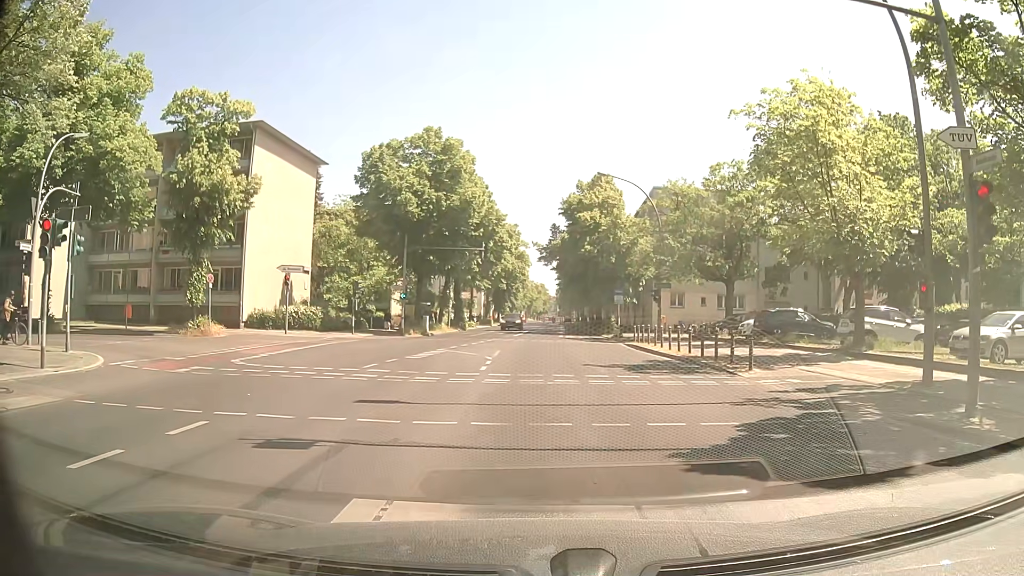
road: secondary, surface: asphalt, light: Day
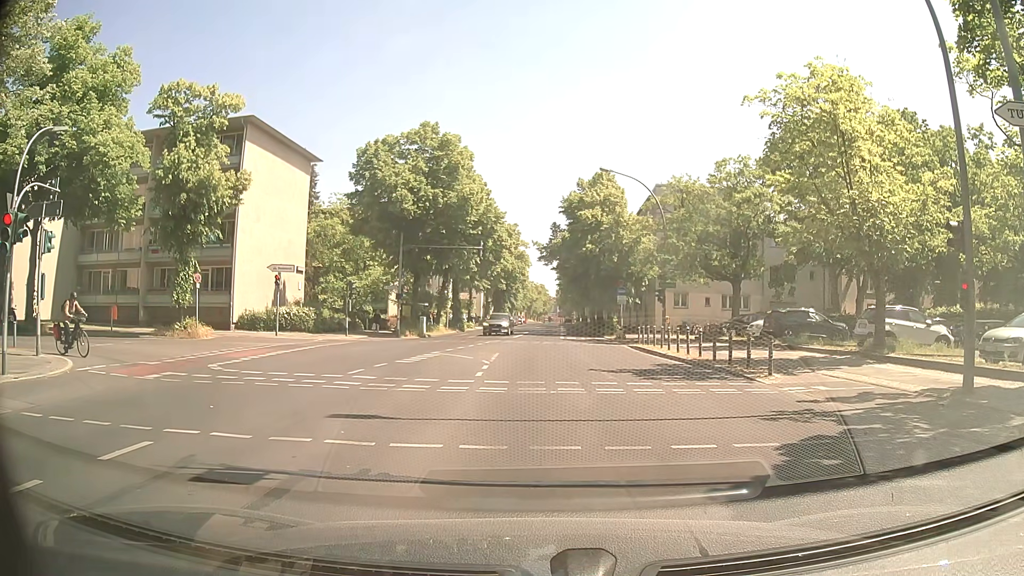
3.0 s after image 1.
(0.0, +1.4) m; 0°
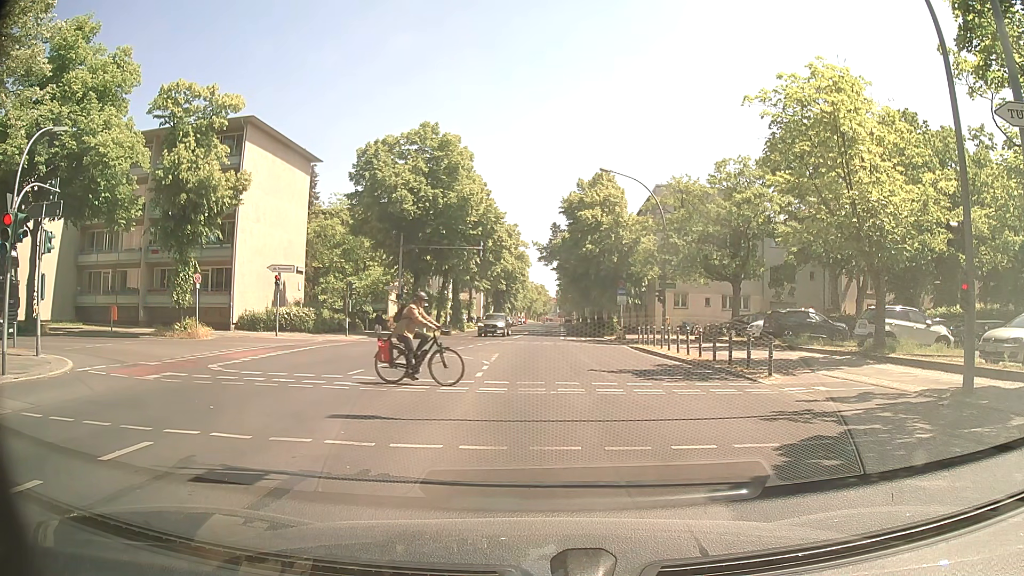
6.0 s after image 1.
(0.0, +0.1) m; 0°
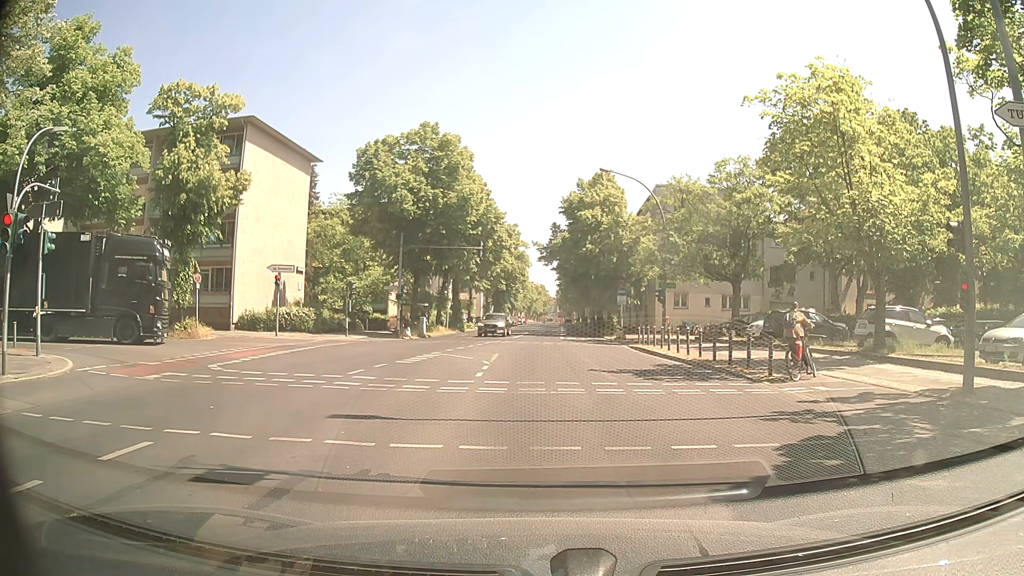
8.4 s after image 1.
(0.0, 0.0) m; 0°
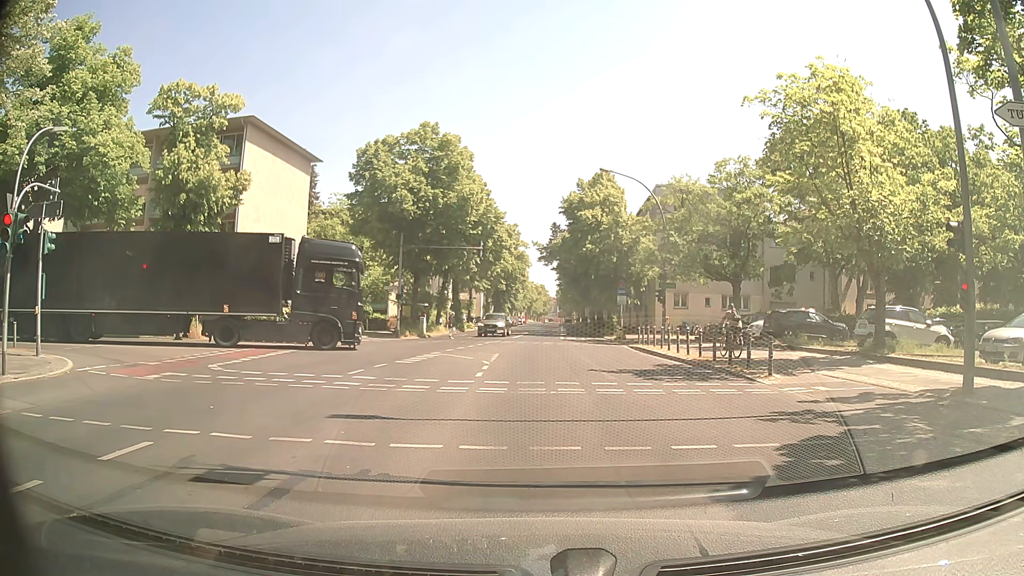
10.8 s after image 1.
(0.0, 0.0) m; 0°
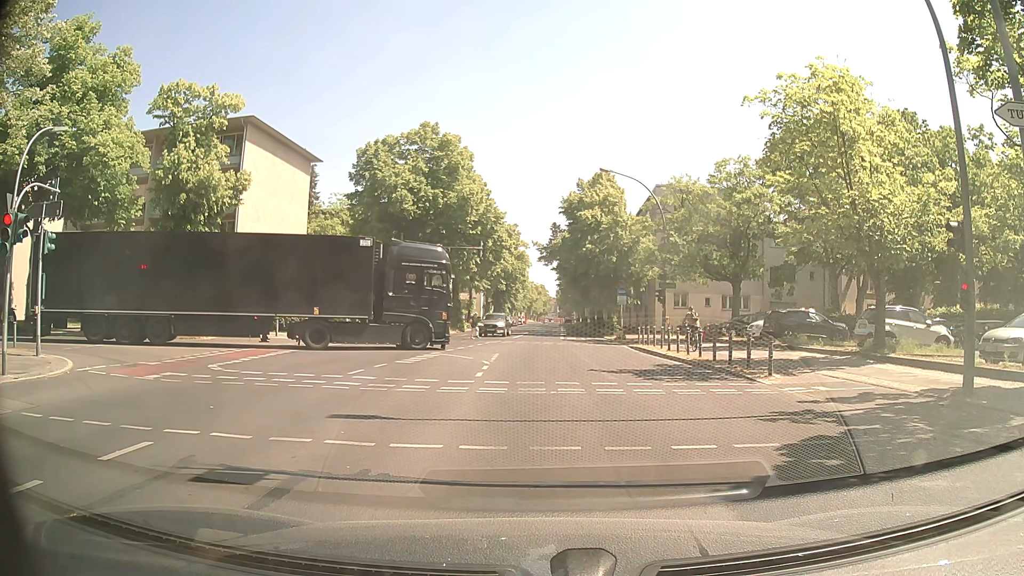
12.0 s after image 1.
(0.0, 0.0) m; 0°
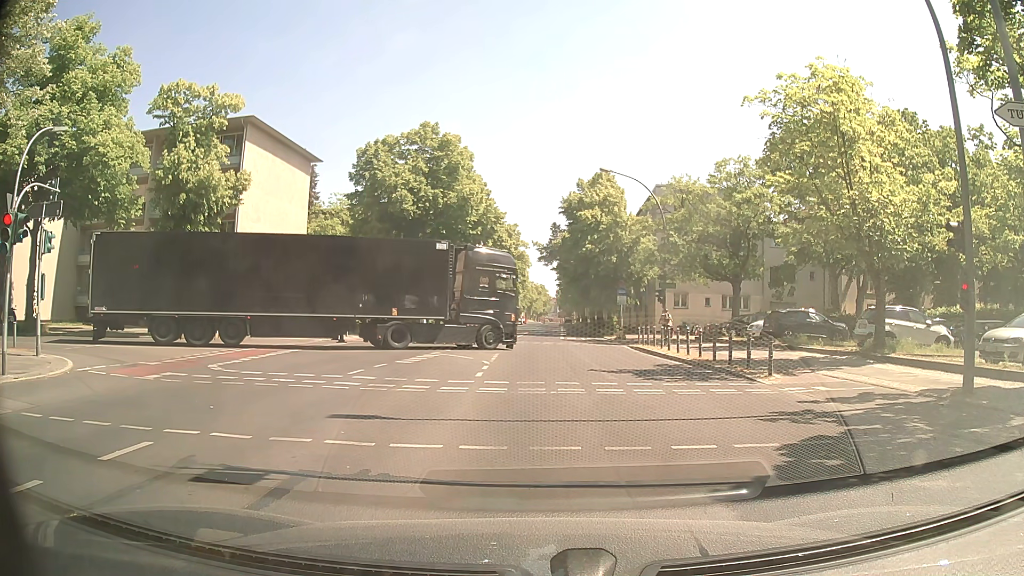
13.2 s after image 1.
(0.0, 0.0) m; 0°
